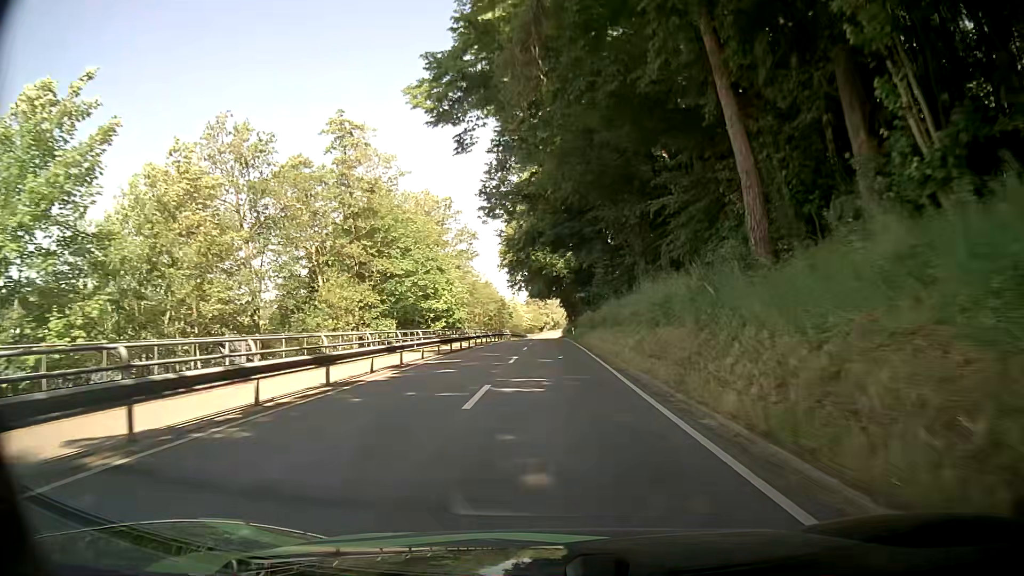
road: secondary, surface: asphalt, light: Day
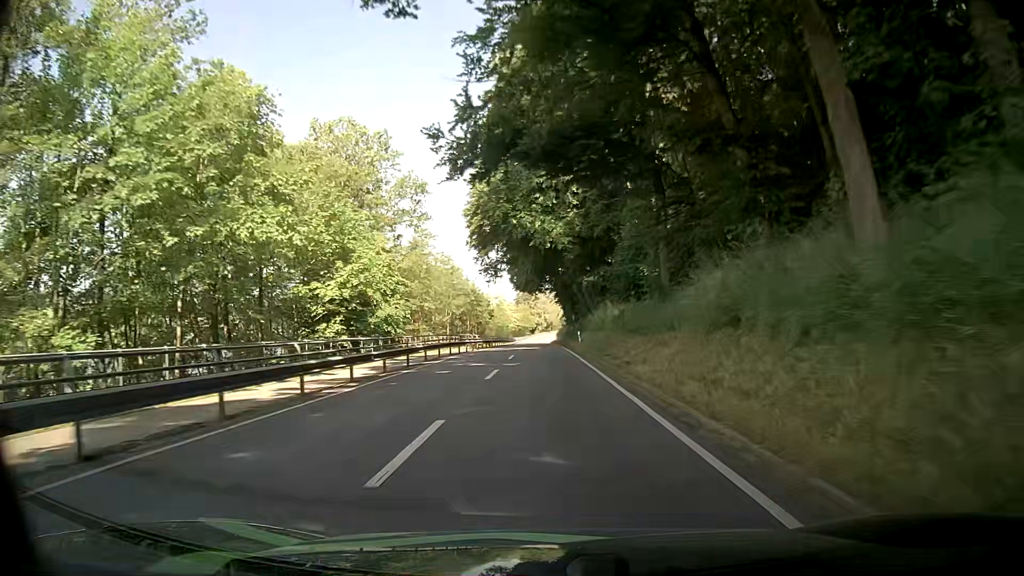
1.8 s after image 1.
(0.0, +29.0) m; 0°
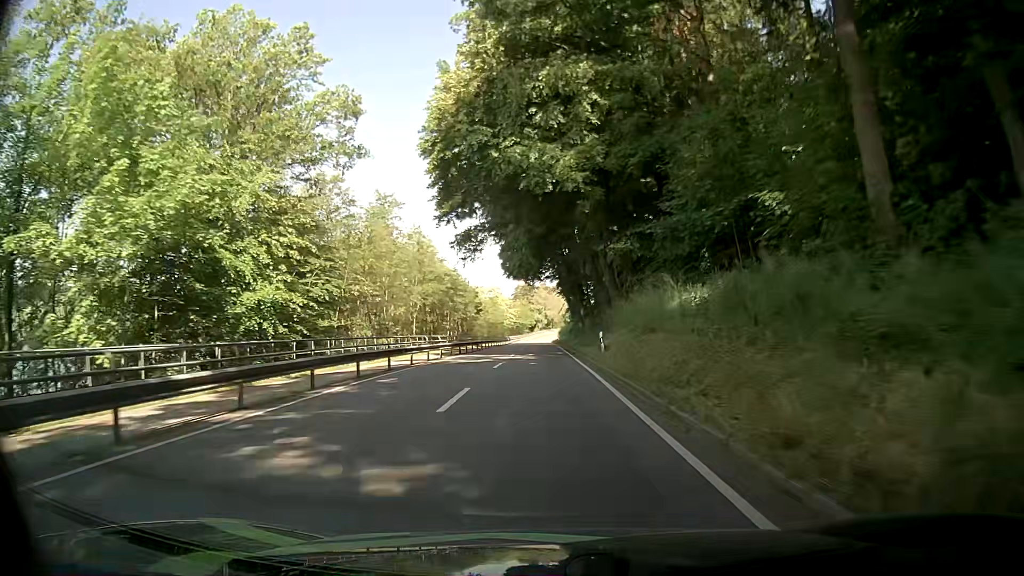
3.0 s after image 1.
(+0.1, +19.0) m; +1°
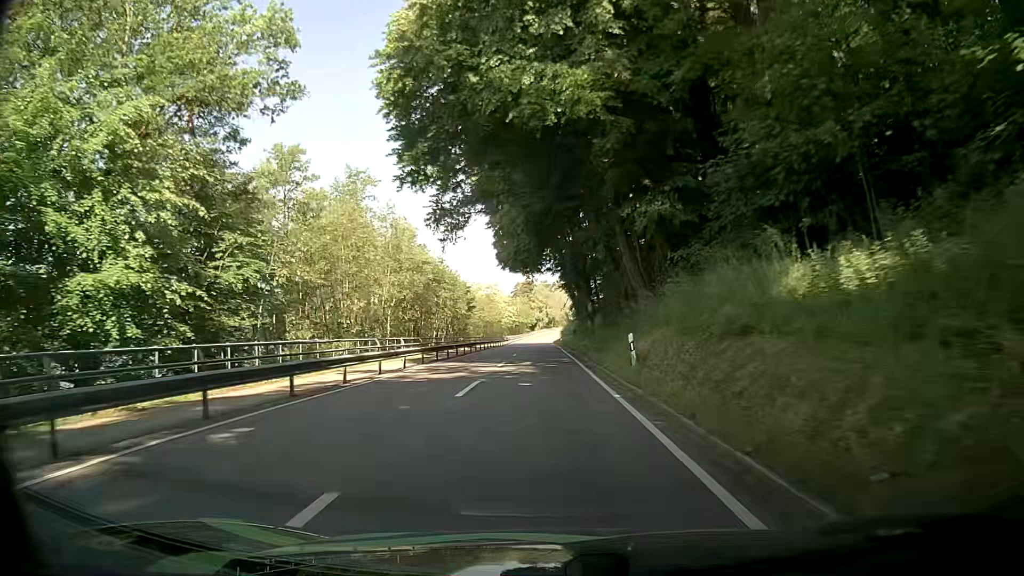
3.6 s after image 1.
(-0.2, +9.4) m; -1°
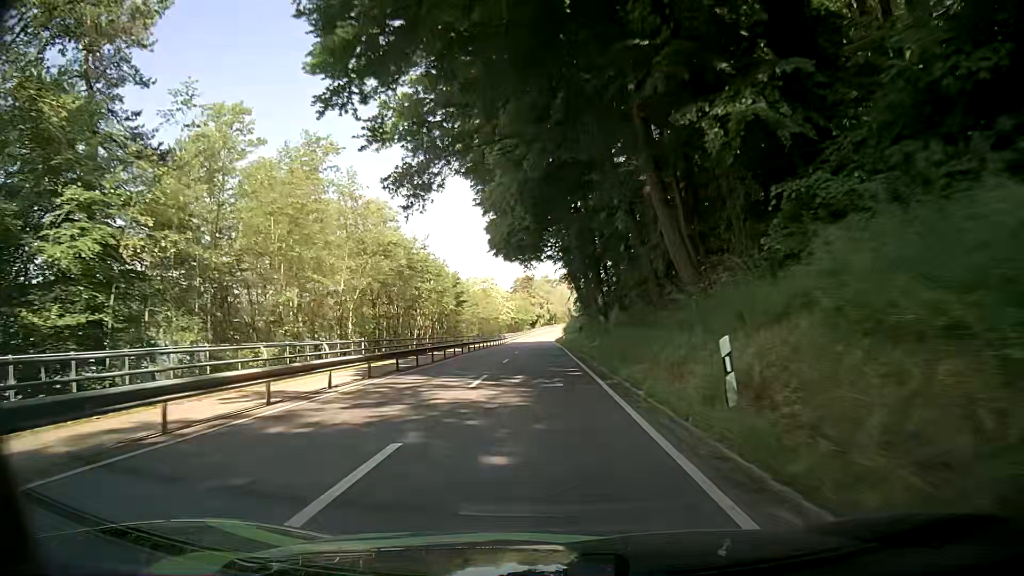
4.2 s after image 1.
(0.0, +9.4) m; -1°
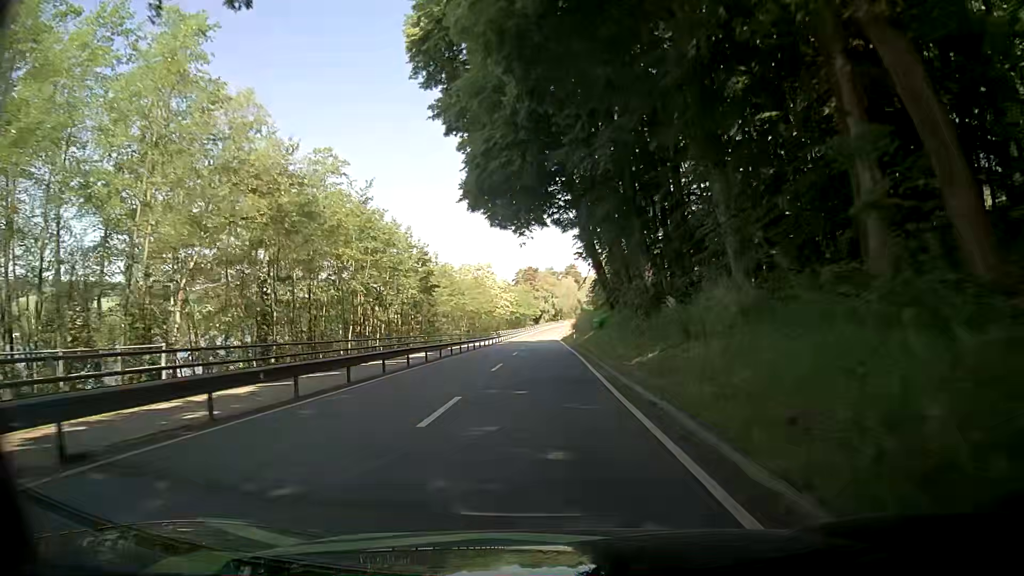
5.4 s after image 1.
(-0.3, +18.7) m; -1°
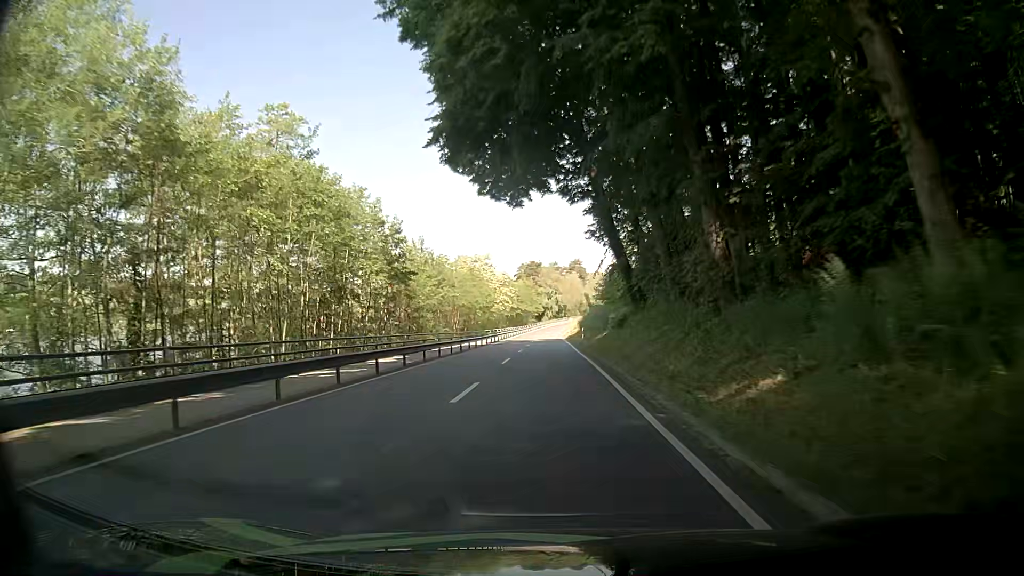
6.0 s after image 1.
(0.0, +9.4) m; 0°
